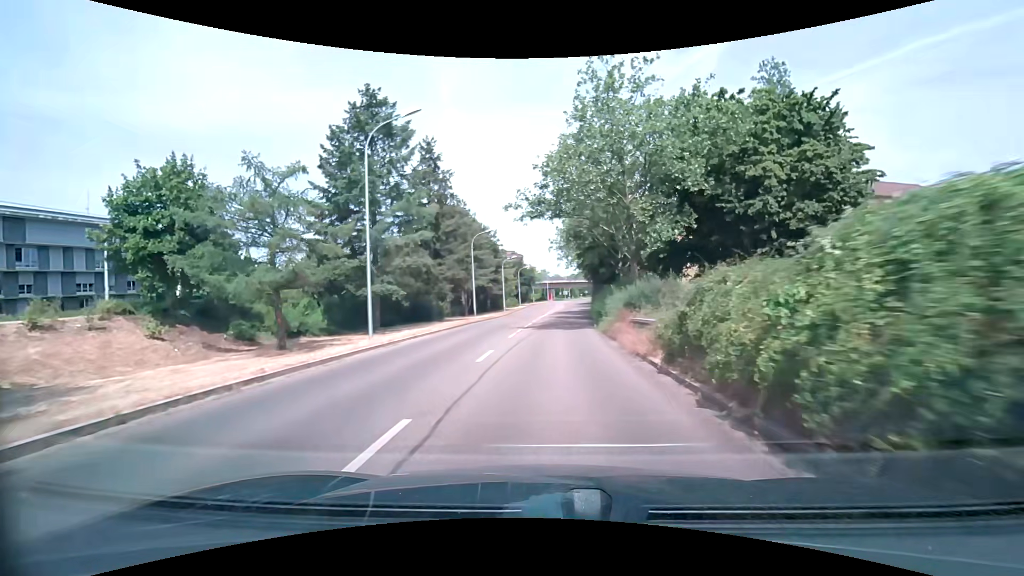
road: tertiary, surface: asphalt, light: Day
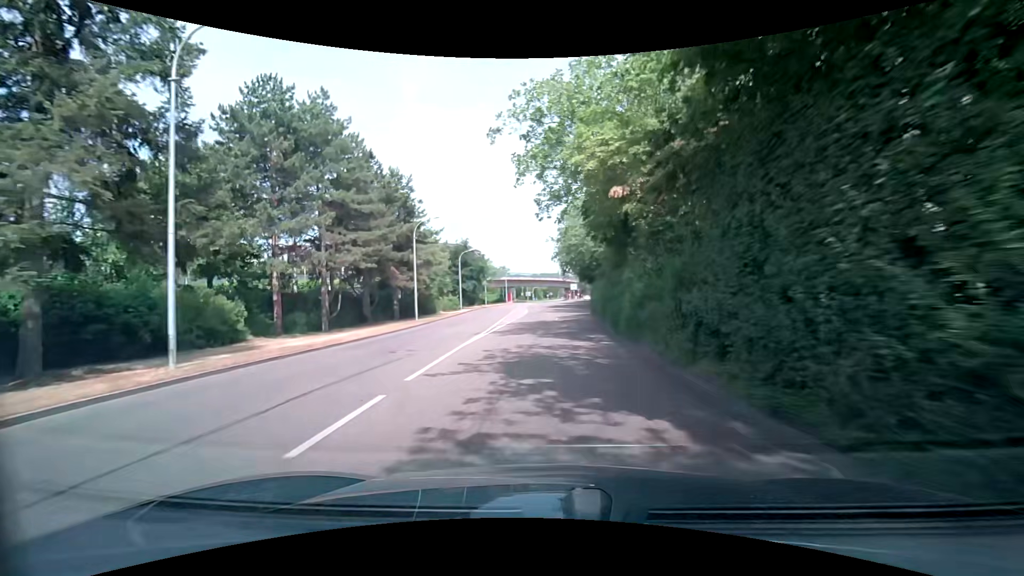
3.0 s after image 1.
(+1.0, +38.7) m; +3°
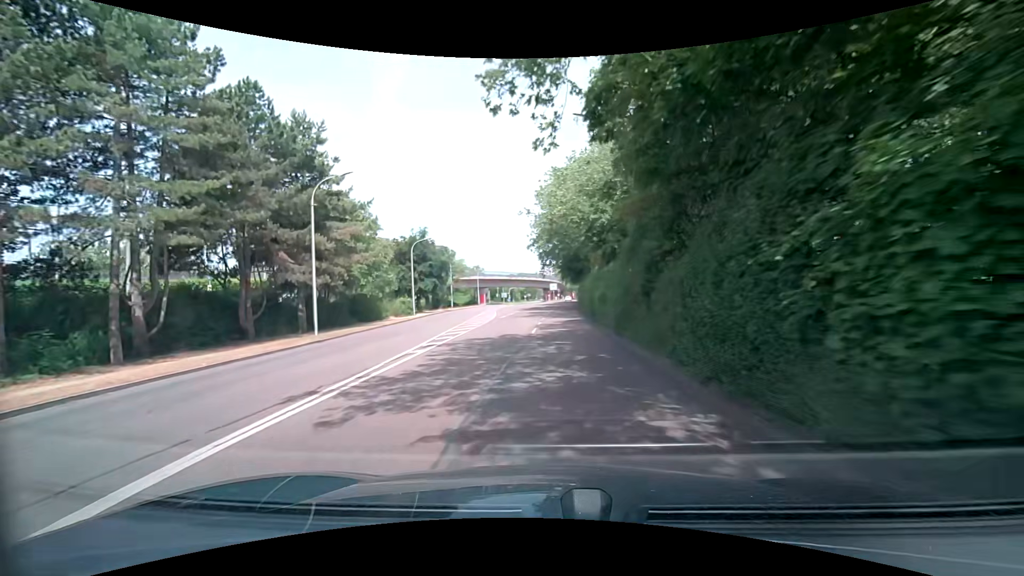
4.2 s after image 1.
(+0.5, +15.4) m; +4°
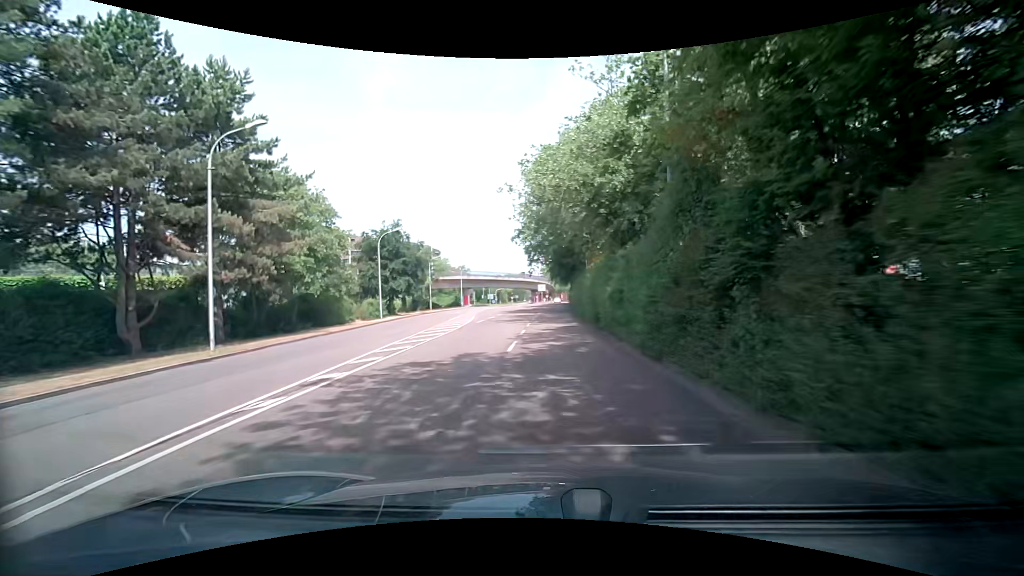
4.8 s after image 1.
(0.0, +7.7) m; +1°
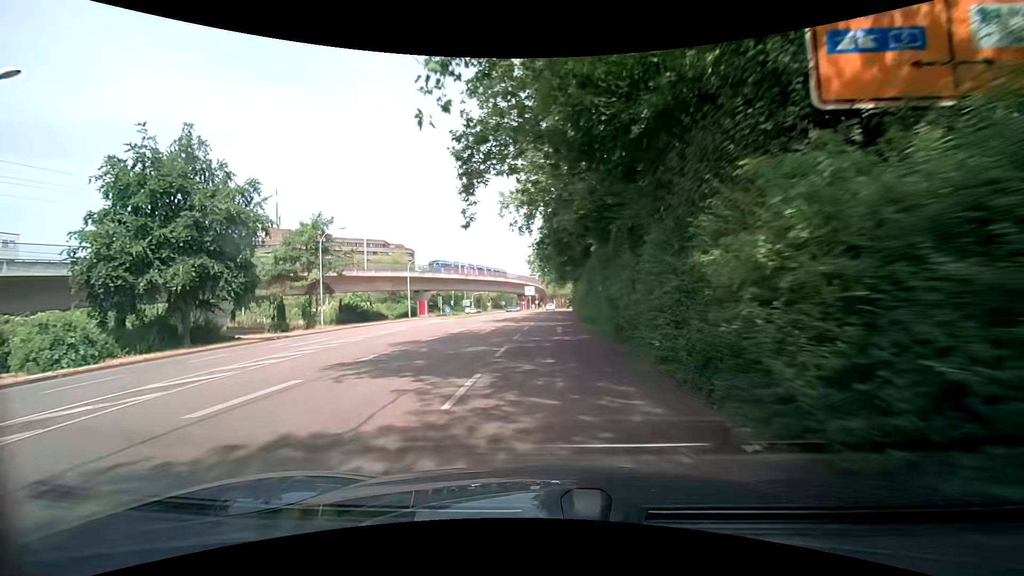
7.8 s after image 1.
(+0.8, +36.8) m; +1°
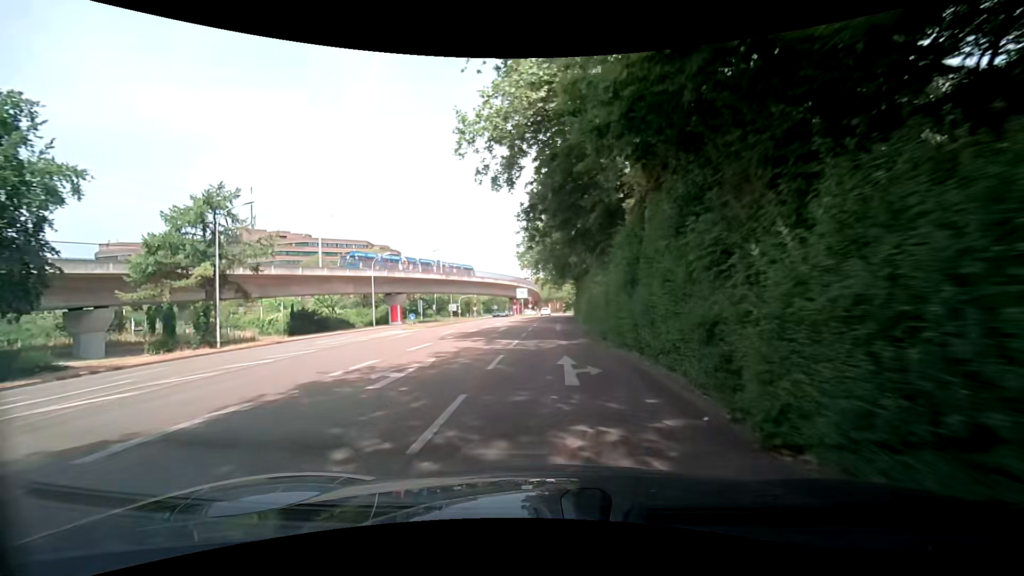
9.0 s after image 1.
(-0.1, +13.5) m; 0°
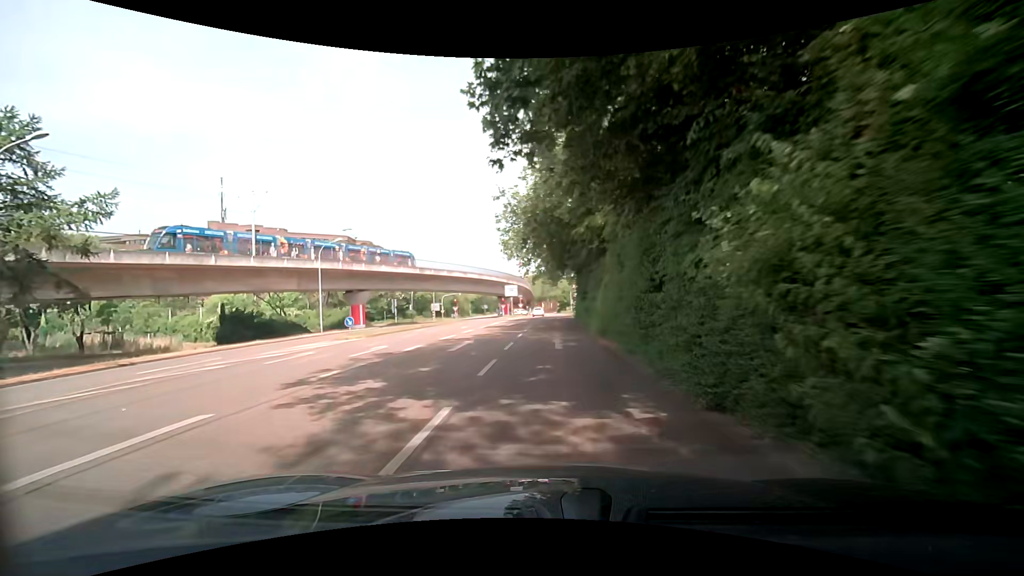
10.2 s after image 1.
(+0.2, +12.8) m; +1°
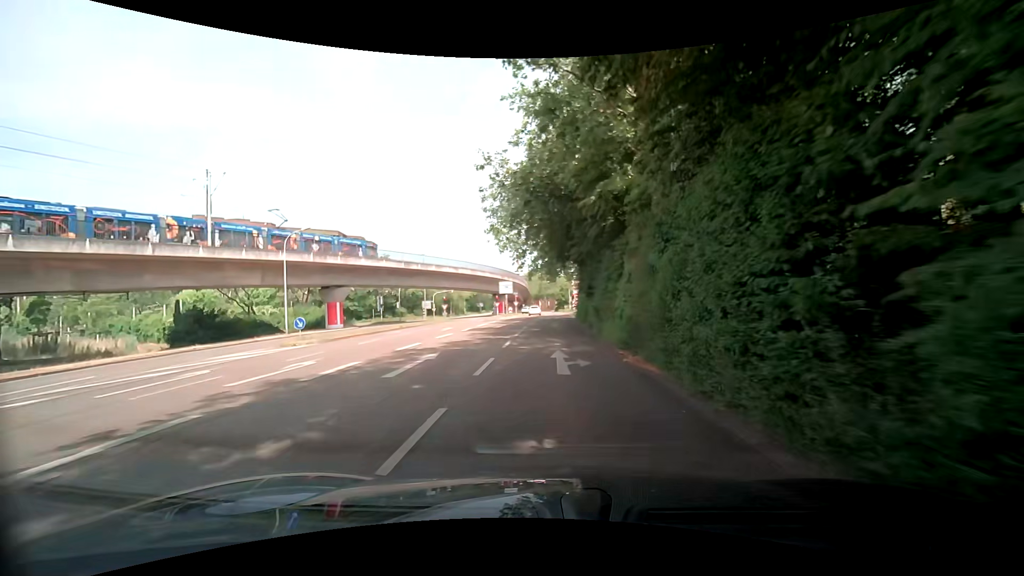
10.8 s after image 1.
(0.0, +6.1) m; 0°
(0, +10) (0, +20) (+1, +30) (+1, +40) (+1, +50) (+2, +60) (+4, +70) (+8, +79) (+14, +87) (+22, +93) m
